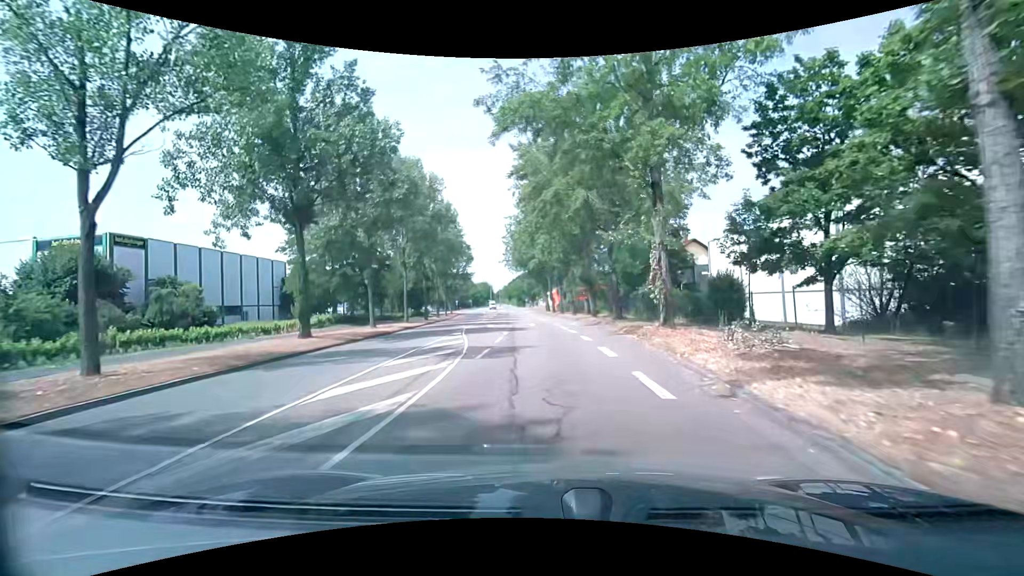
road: secondary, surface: asphalt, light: Day
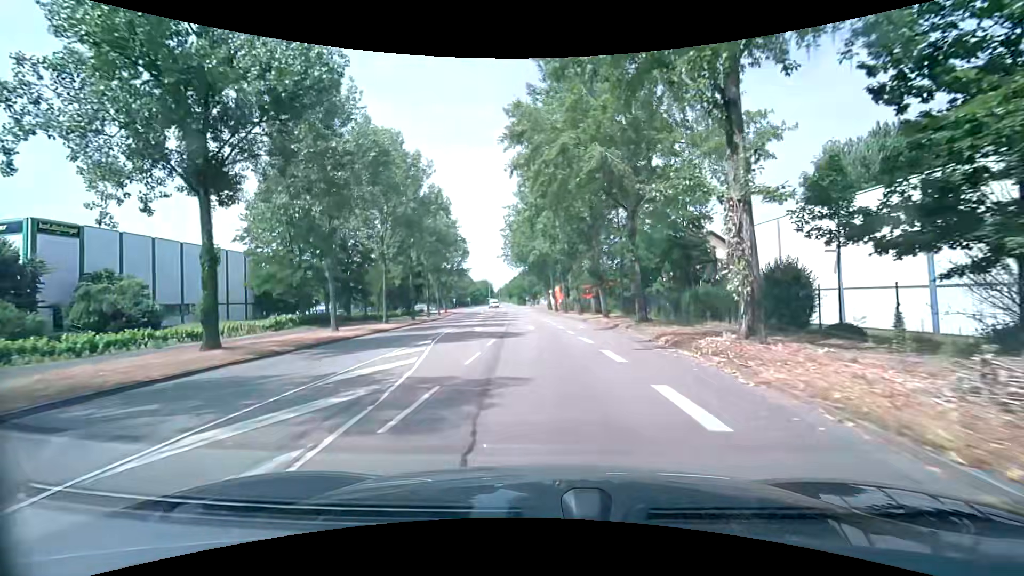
(0.0, +7.8) m; 0°
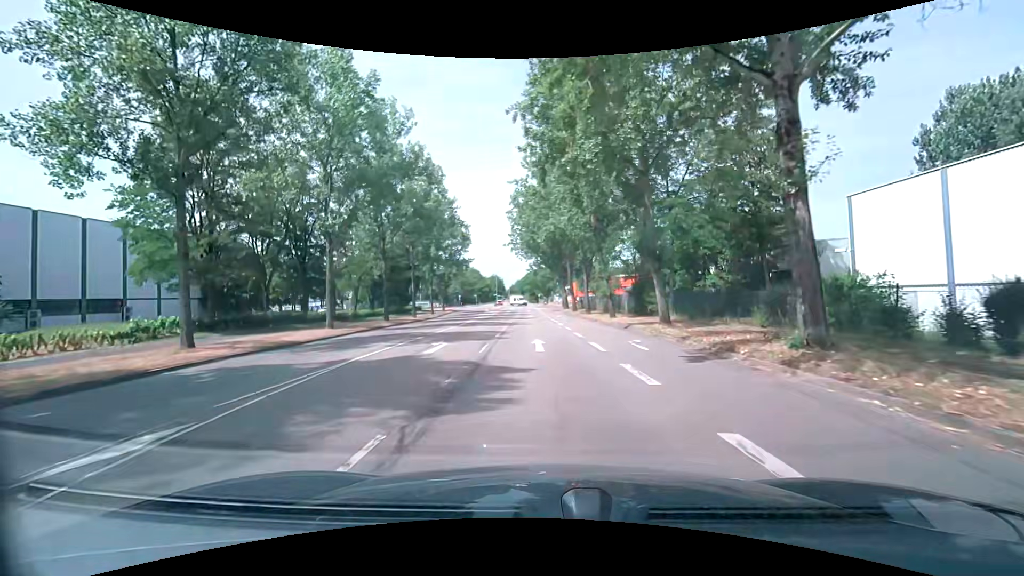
(-0.3, +15.1) m; -1°
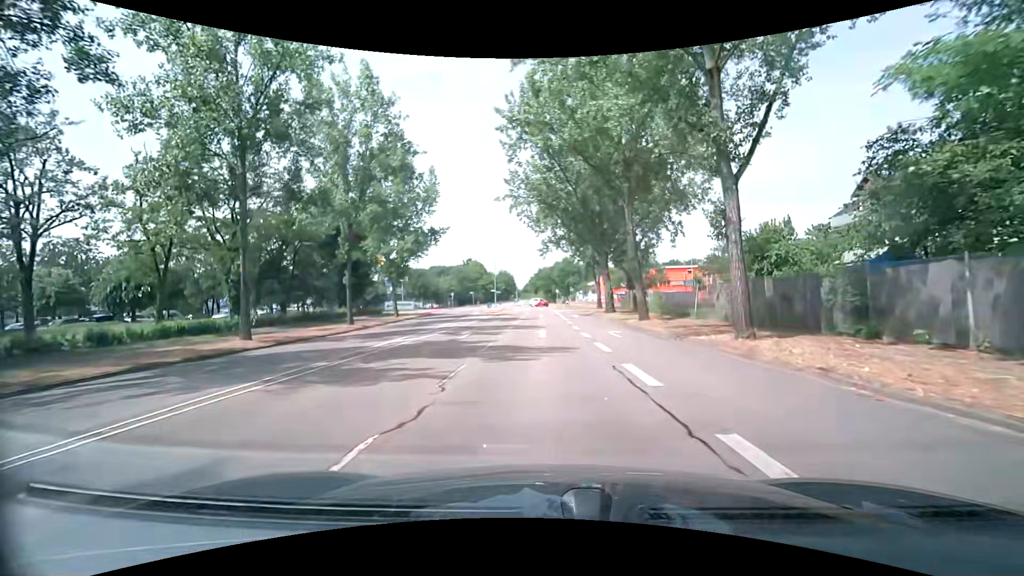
(-1.2, +36.0) m; -2°
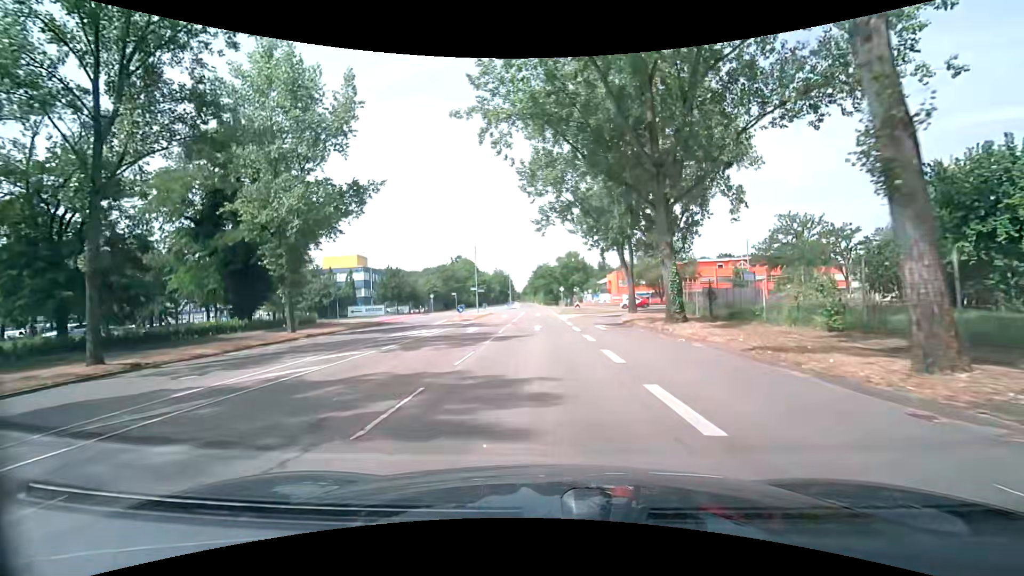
(0.0, +21.3) m; 0°
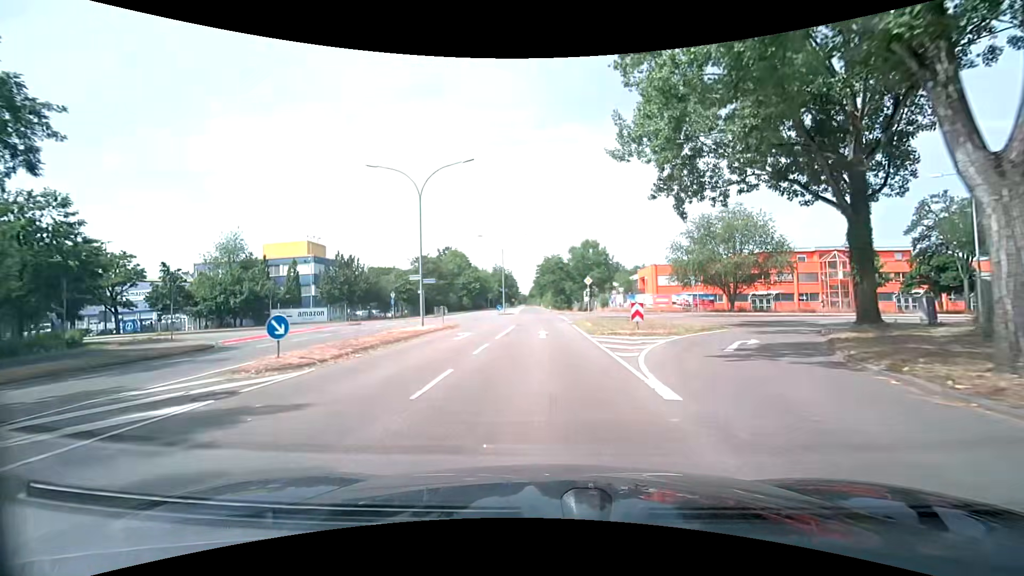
(-0.2, +28.3) m; -1°
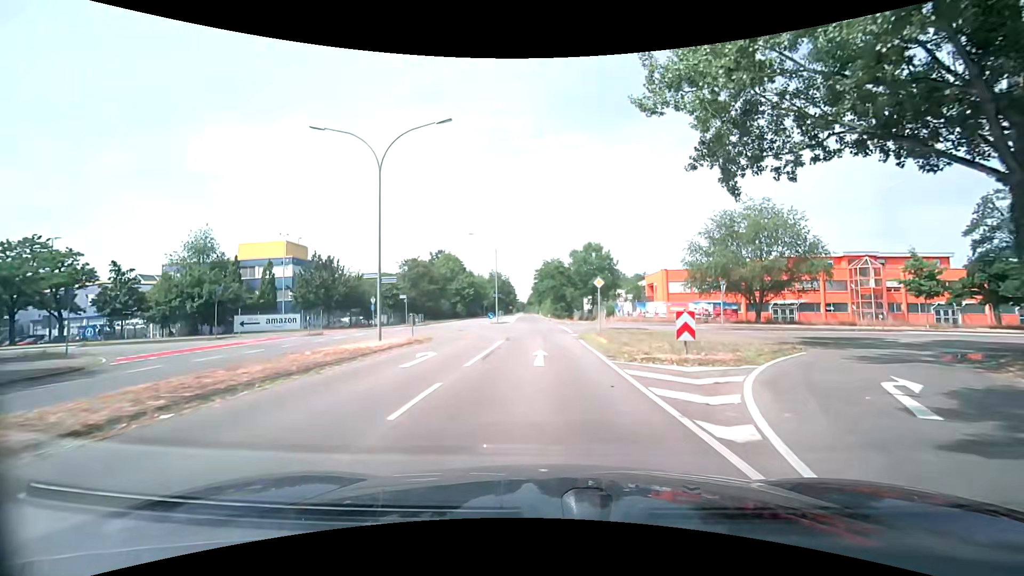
(+0.1, +7.1) m; 0°
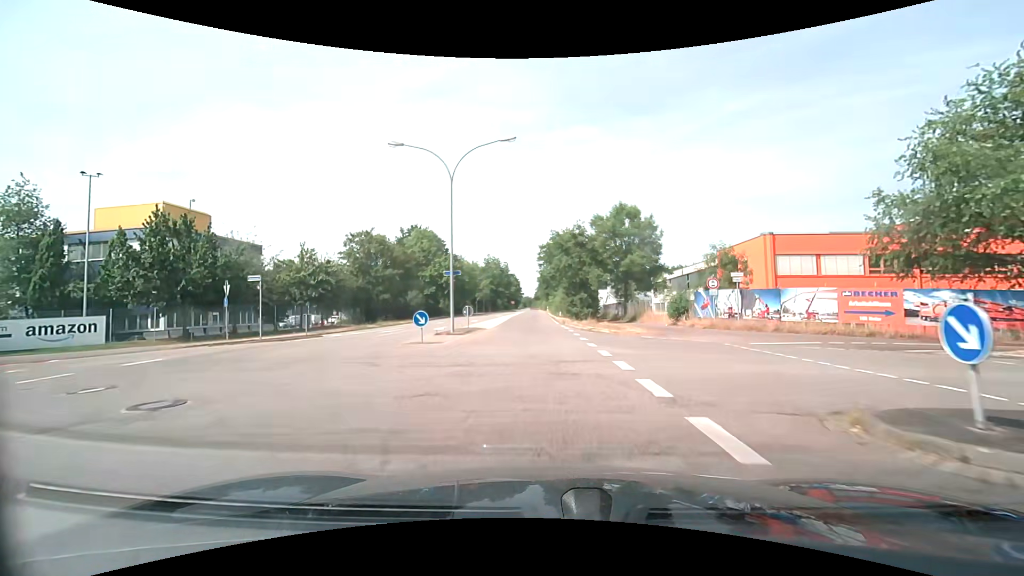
(+0.2, +28.3) m; 0°
(0, +10) (0, +20) (-1, +30) (-1, +40) (-2, +50) (-2, +60) (-2, +70) (-2, +80) (-2, +90) (-3, +100) m
